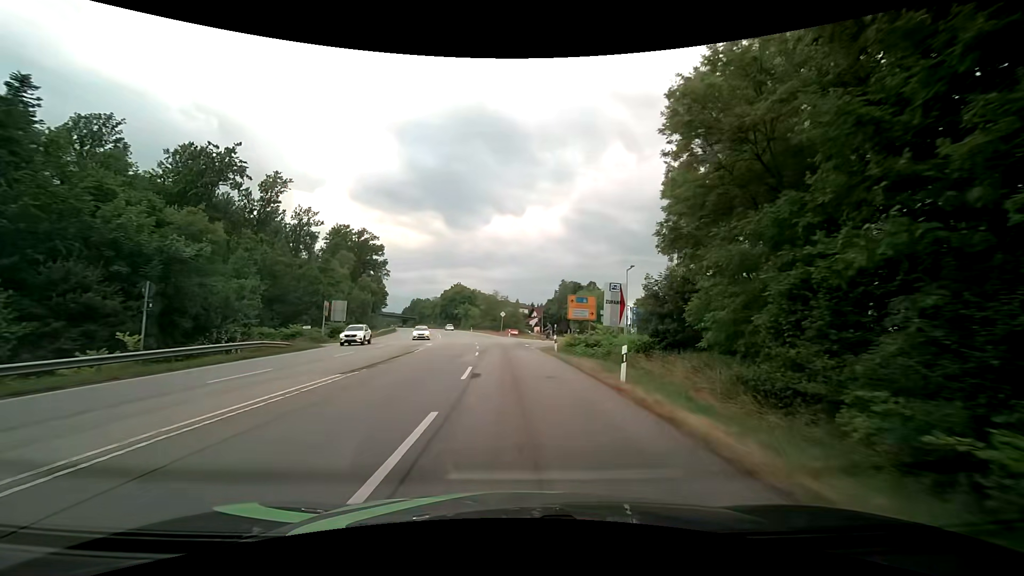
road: secondary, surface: asphalt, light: Day
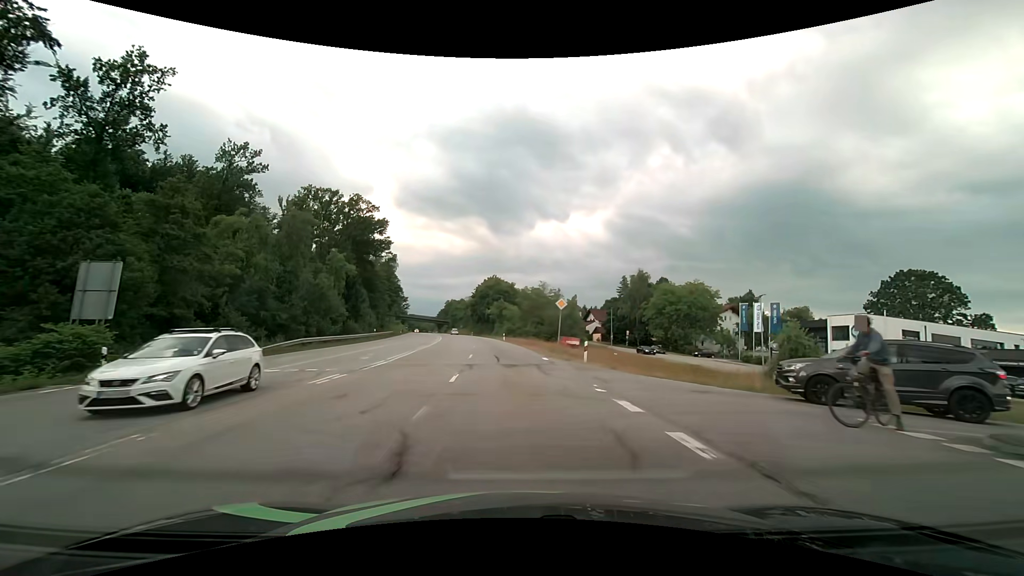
(-2.1, +42.6) m; -6°
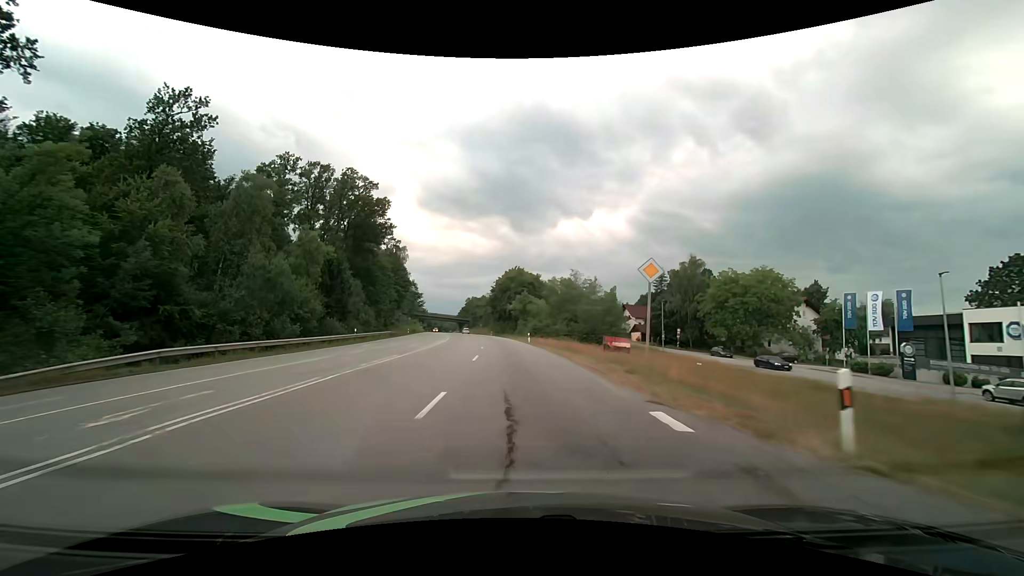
(-0.3, +17.2) m; -3°
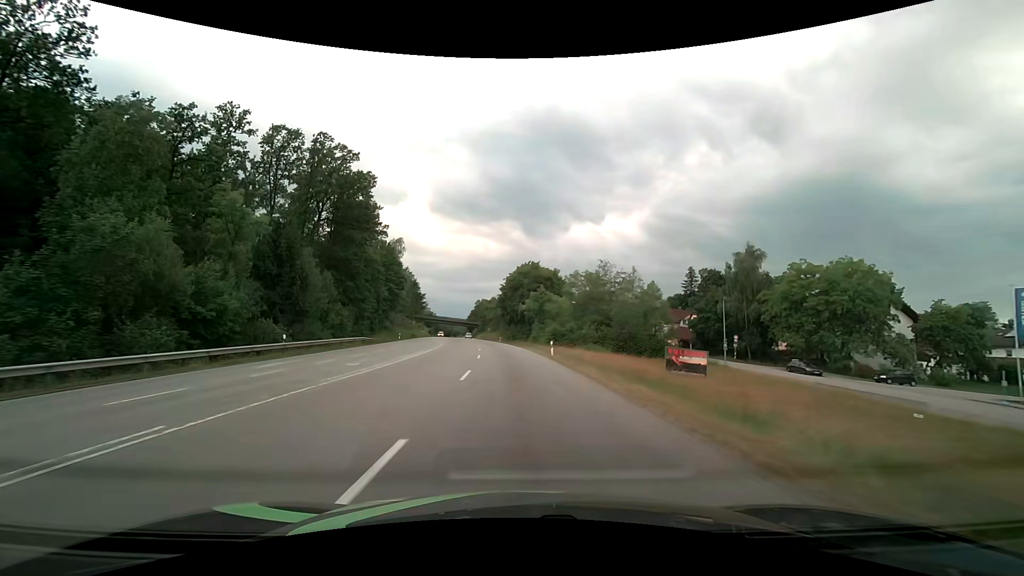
(-0.2, +17.3) m; -1°
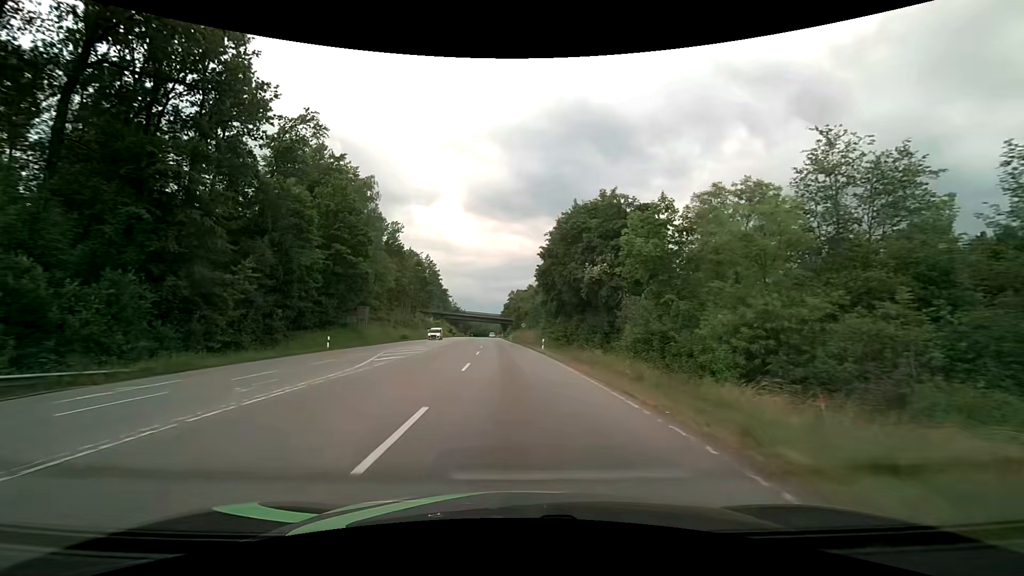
(-1.8, +43.8) m; -5°
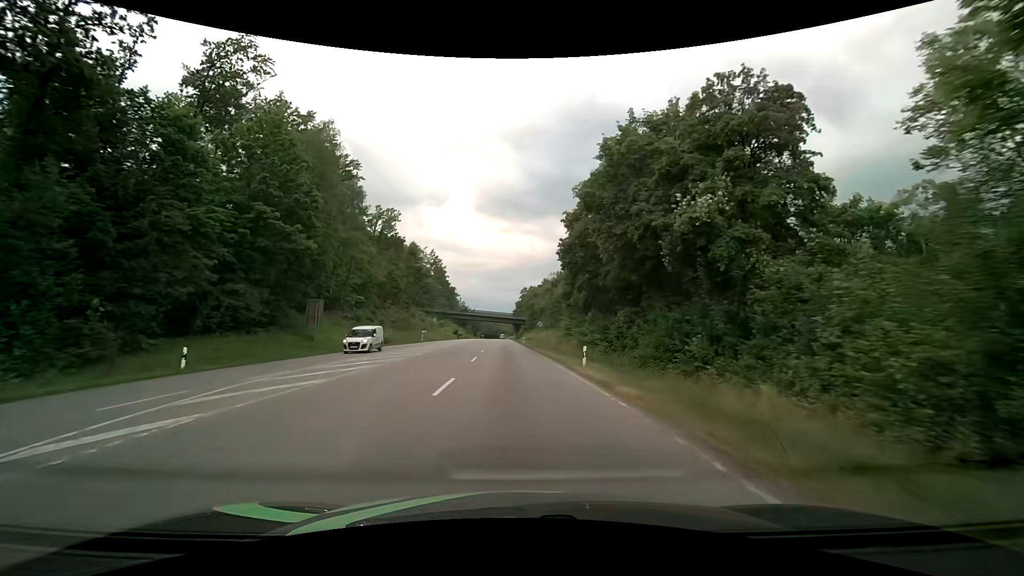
(-0.2, +17.8) m; -1°
(0, +10) (0, +20) (-1, +30) (-1, +40) (-1, +50) (-2, +60) (-2, +70) (-3, +80) (-3, +90) (-3, +100) m
